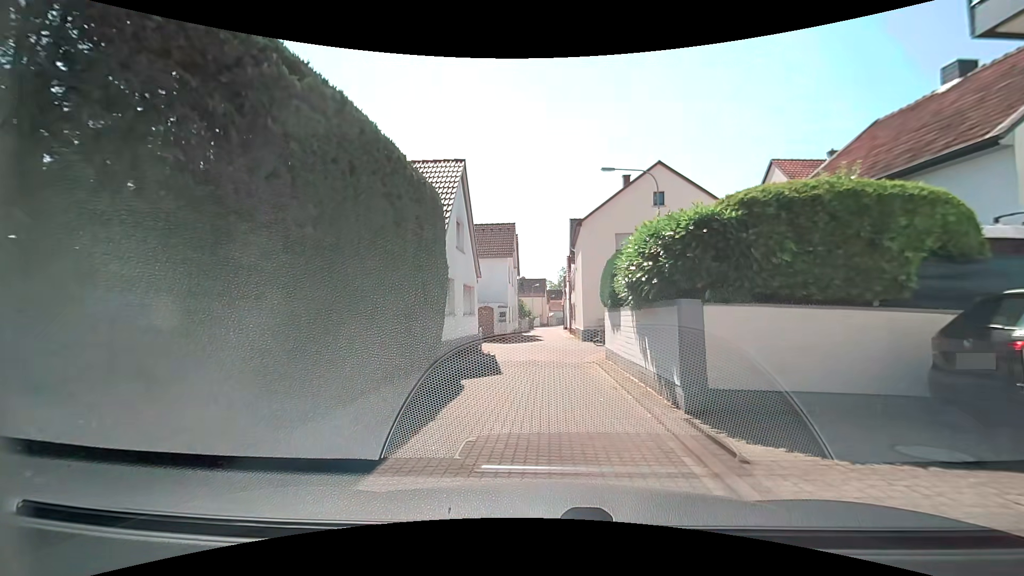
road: residential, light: Day
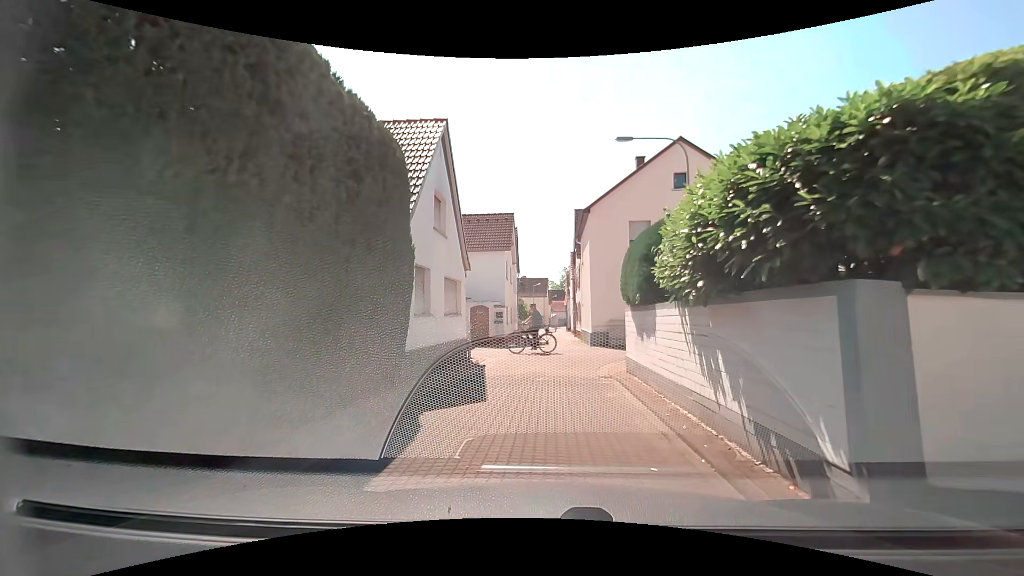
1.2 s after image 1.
(+0.1, +3.7) m; +2°
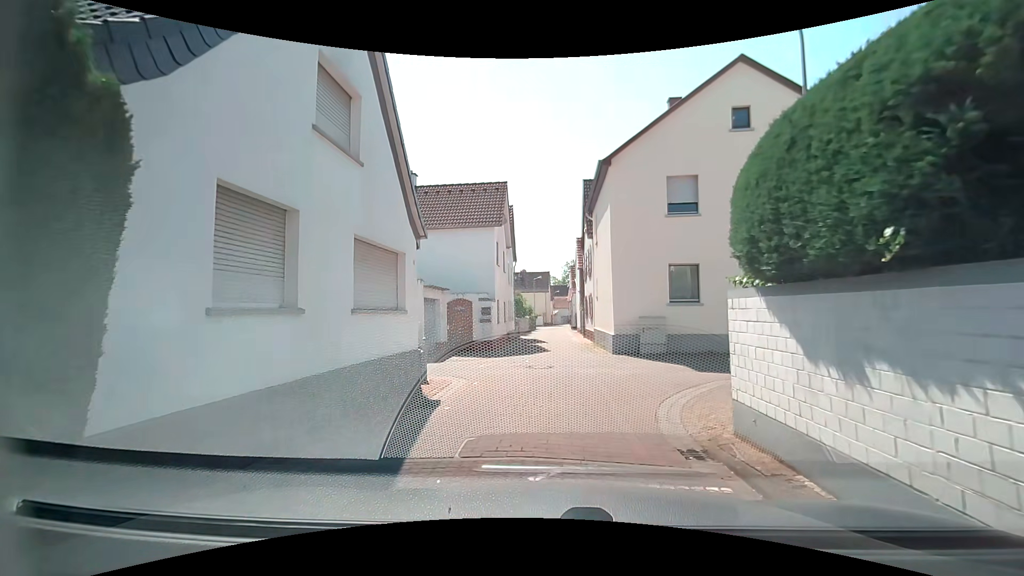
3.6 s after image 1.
(0.0, +6.9) m; +2°
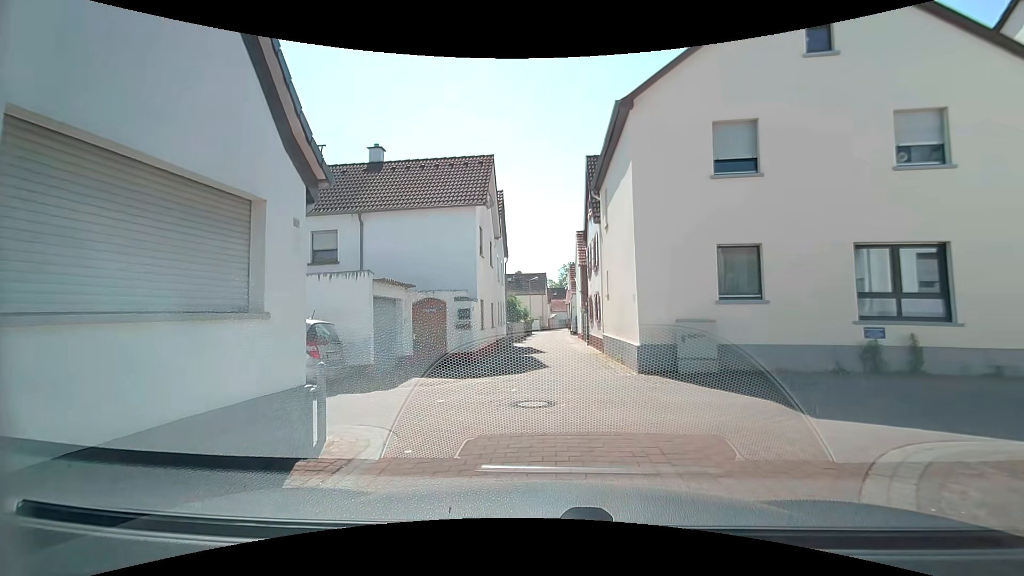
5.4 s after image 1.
(-0.2, +4.9) m; -1°
